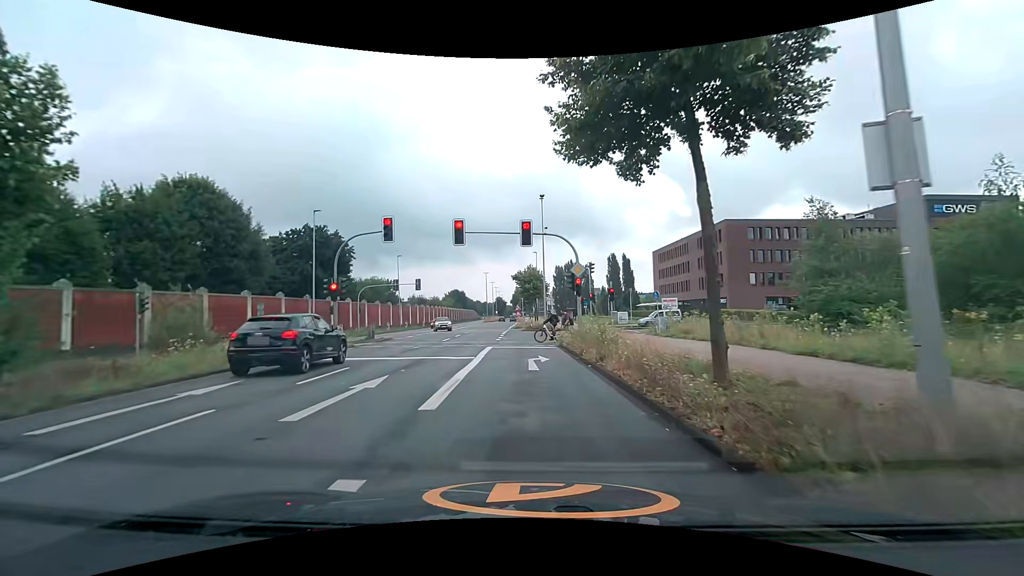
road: secondary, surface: asphalt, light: Day
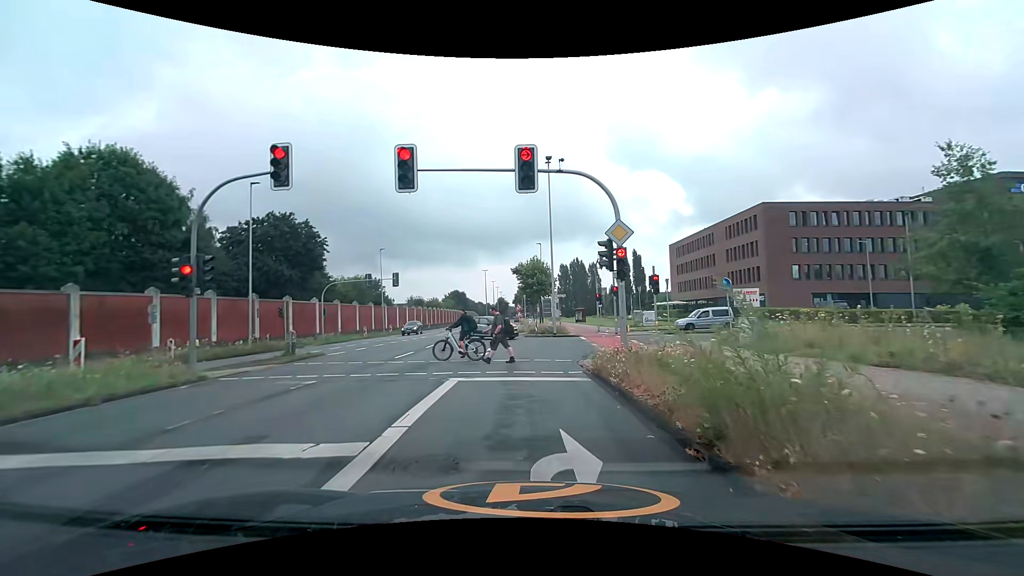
(-0.1, +11.1) m; 0°
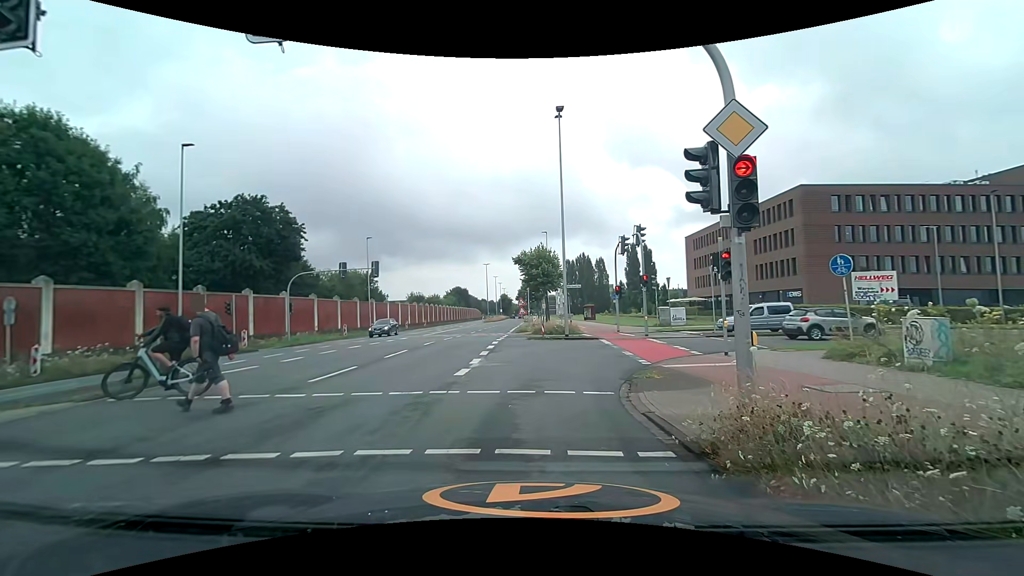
(0.0, +7.2) m; 0°
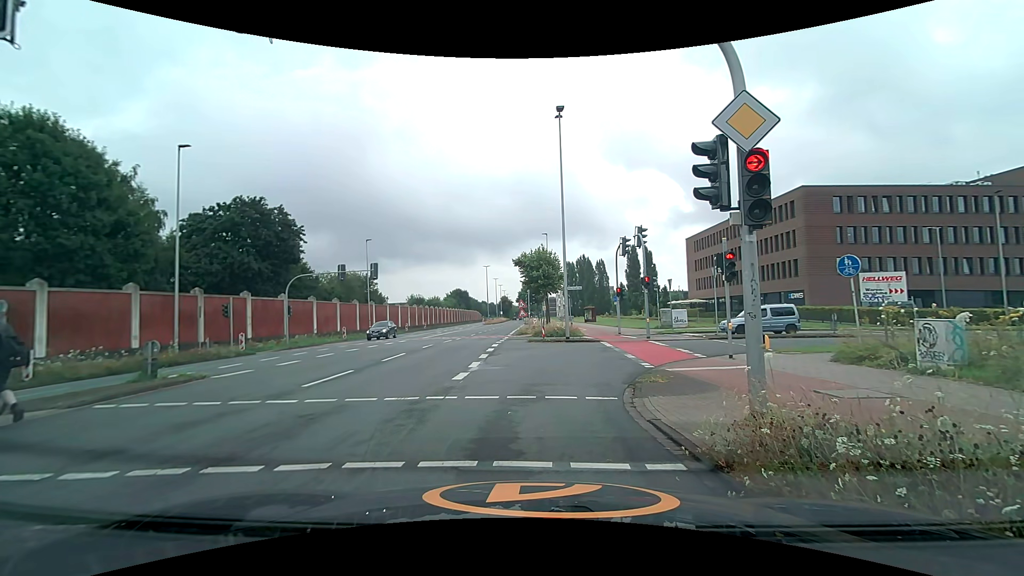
(0.0, +0.3) m; 0°
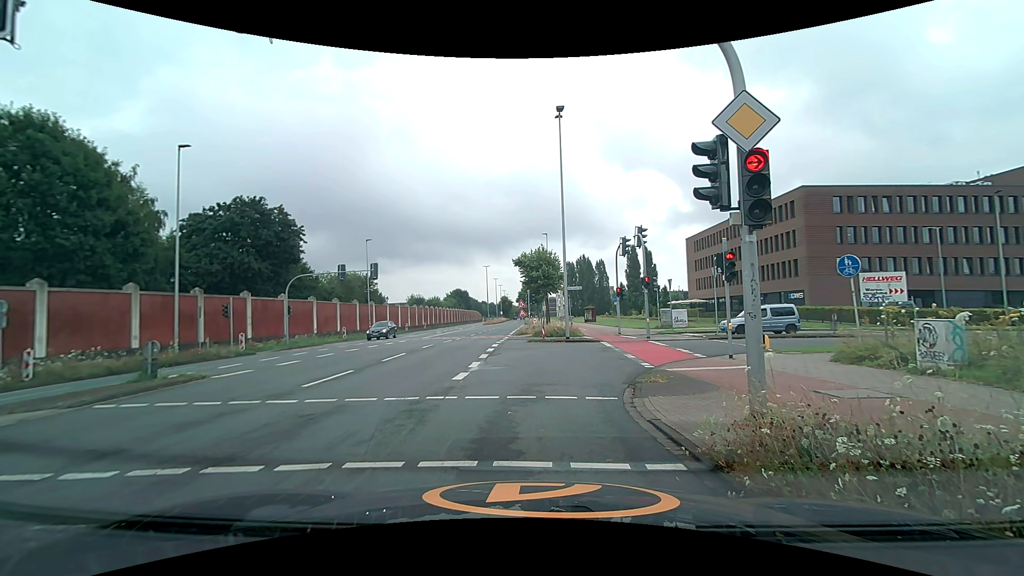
(0.0, 0.0) m; 0°
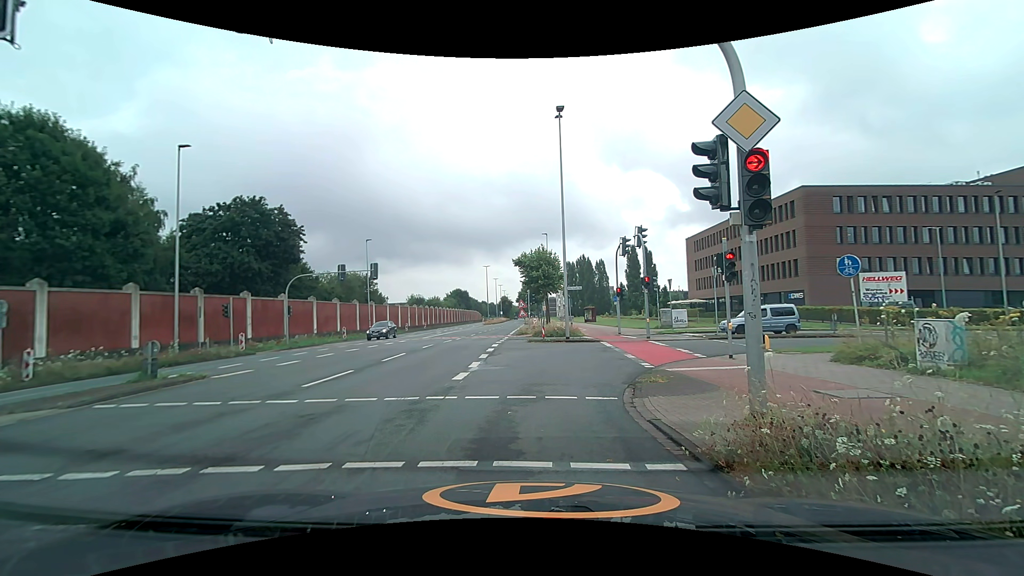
(0.0, 0.0) m; 0°
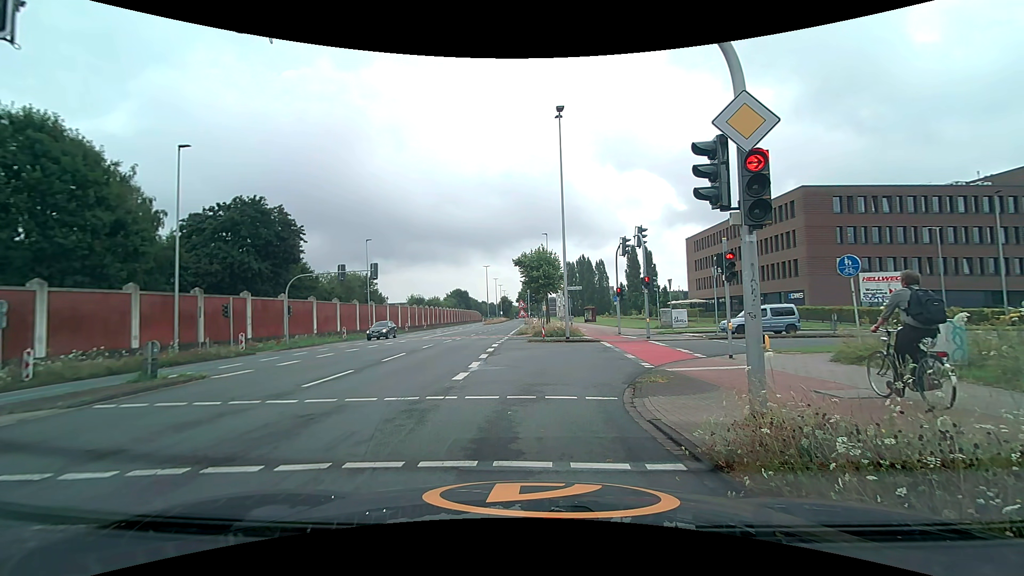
(0.0, 0.0) m; 0°
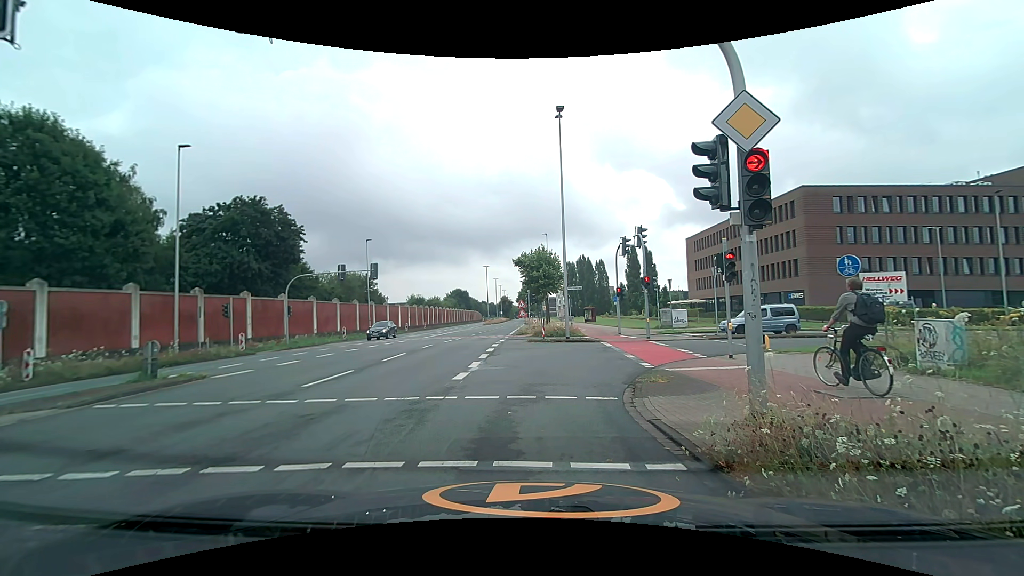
(0.0, 0.0) m; 0°
